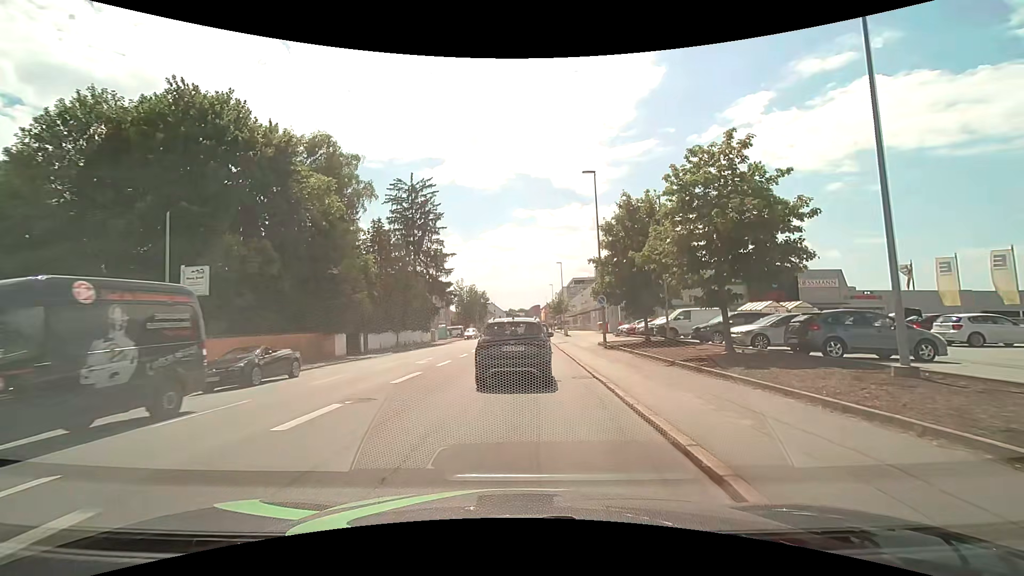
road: tertiary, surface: asphalt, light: Day
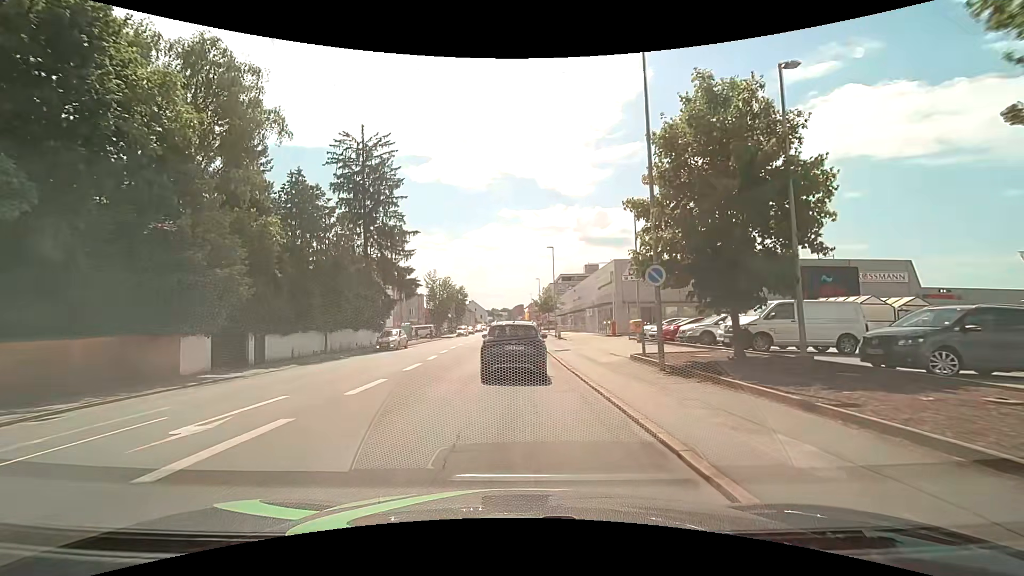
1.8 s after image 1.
(+0.2, +14.4) m; +1°
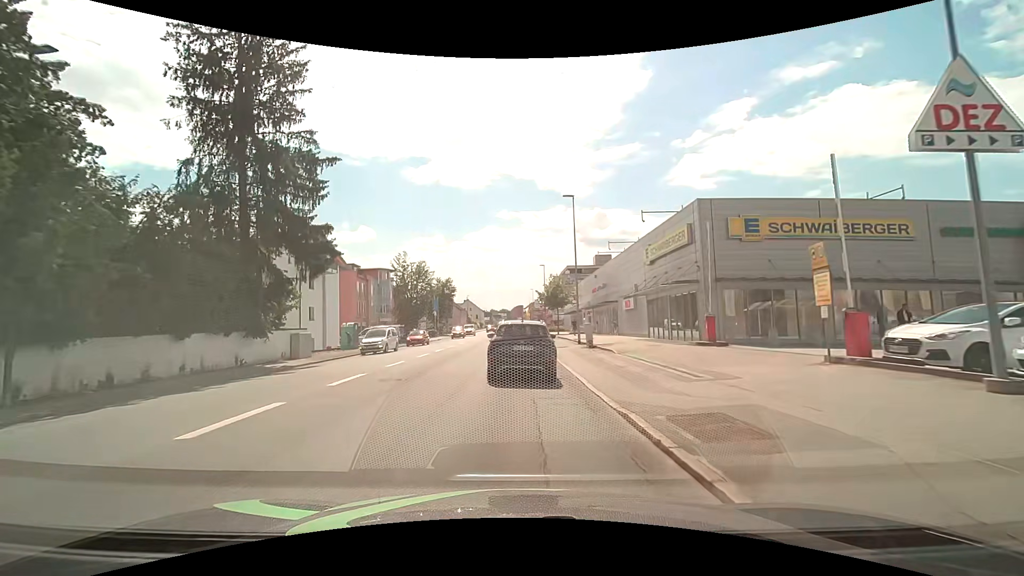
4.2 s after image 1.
(+0.2, +22.4) m; 0°
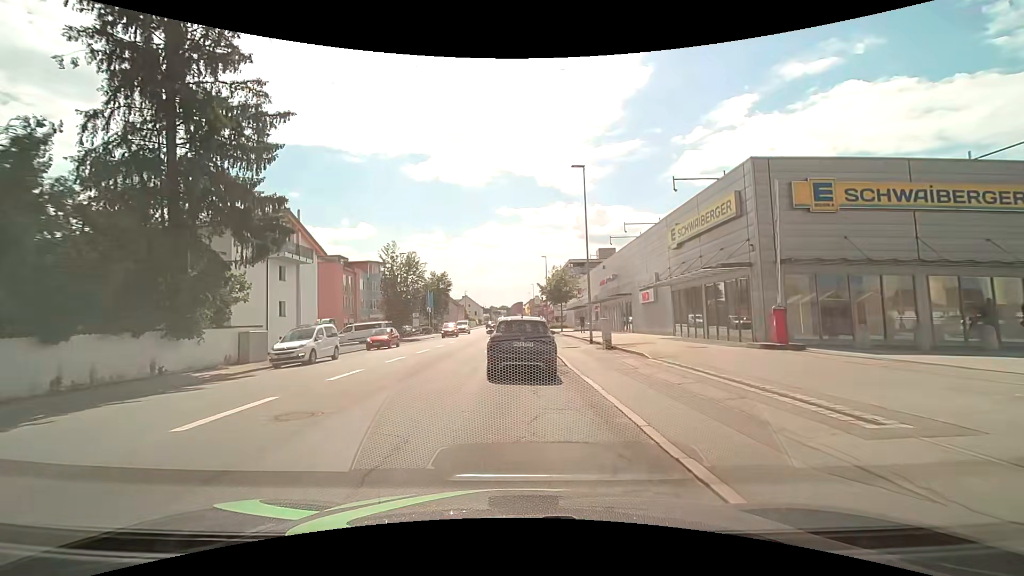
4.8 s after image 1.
(0.0, +5.7) m; +1°
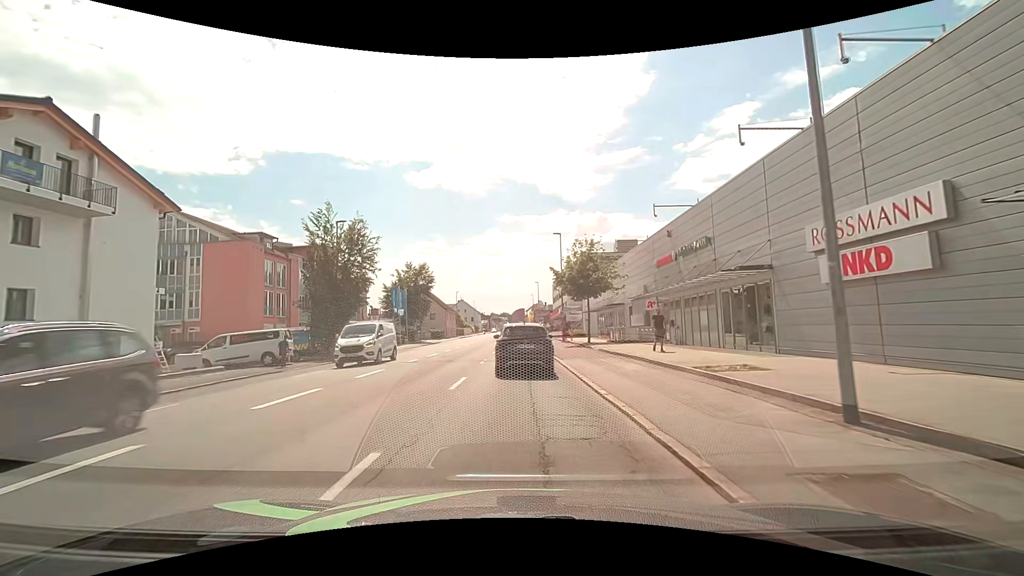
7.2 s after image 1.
(-0.1, +21.6) m; -1°
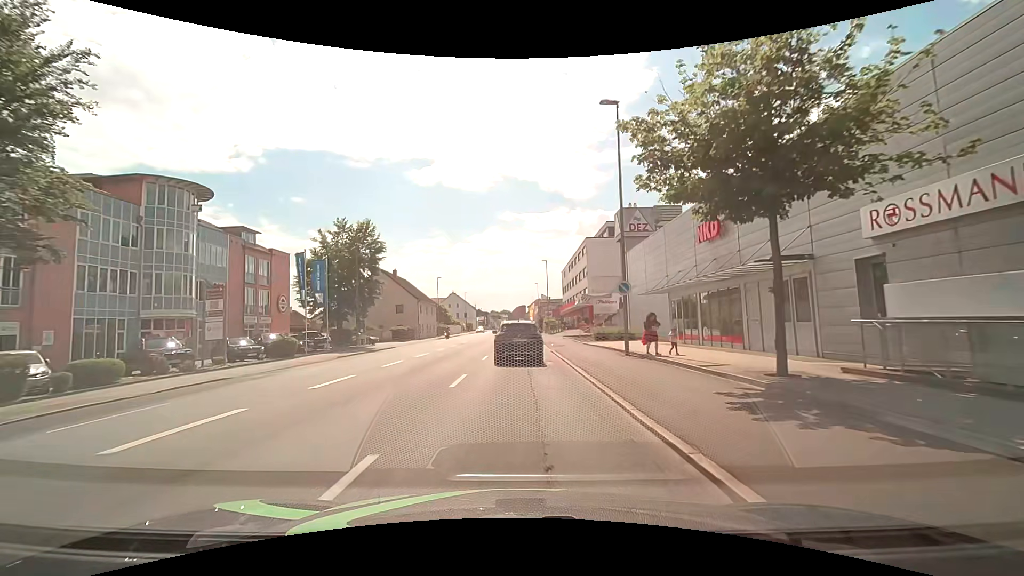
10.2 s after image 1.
(+0.2, +27.7) m; 0°
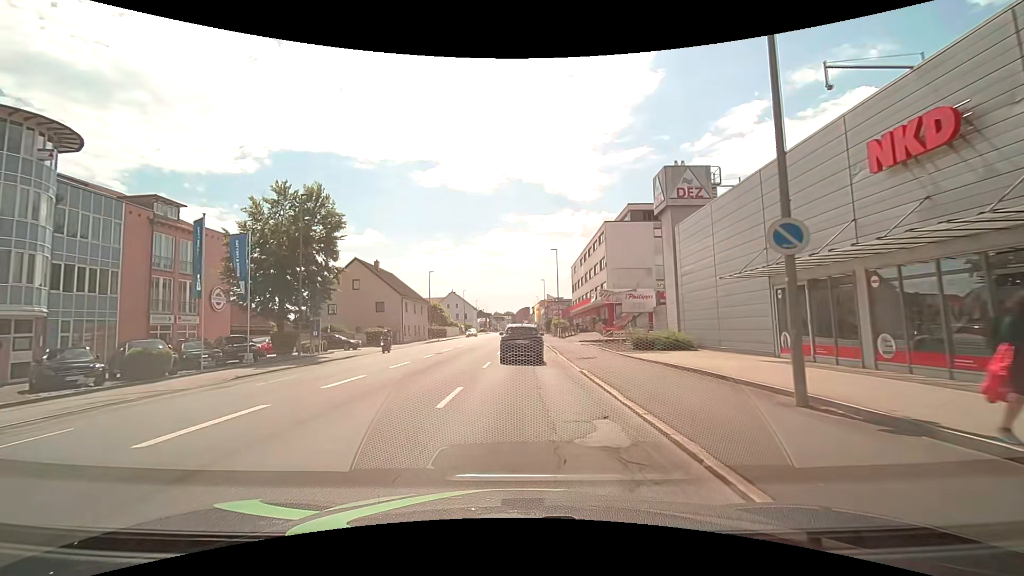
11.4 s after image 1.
(0.0, +11.8) m; -1°
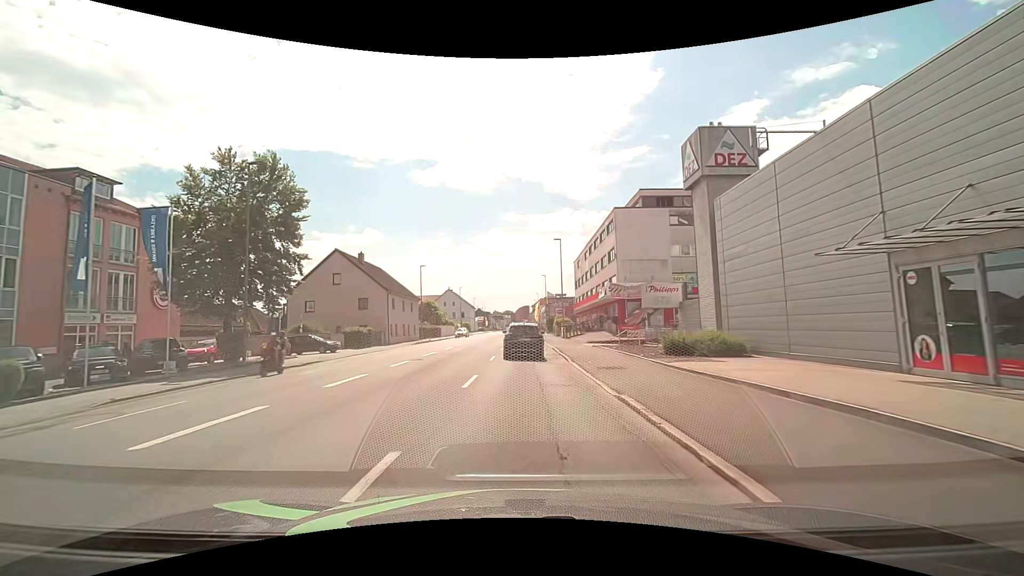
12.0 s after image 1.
(0.0, +6.1) m; +1°
(0, +10) (0, +20) (0, +30) (0, +40) (0, +50) (0, +60) (0, +70) (0, +80) (0, +90) (0, +100) m
